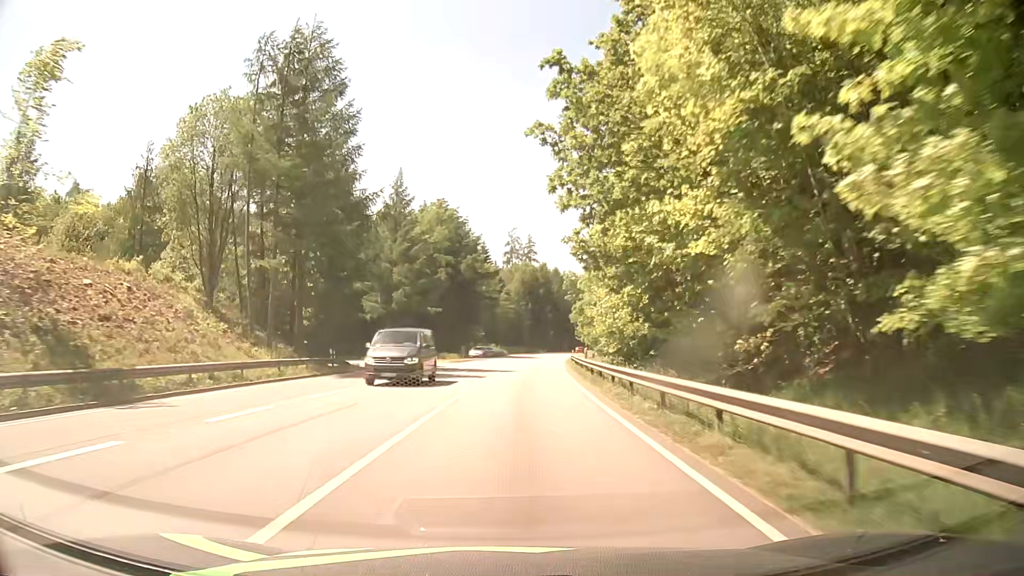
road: primary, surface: asphalt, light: Day
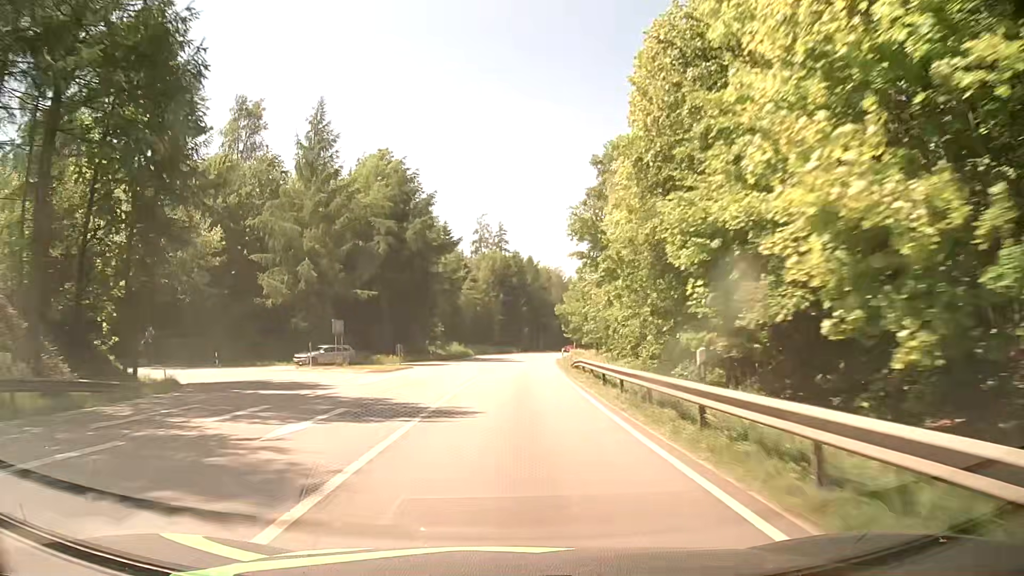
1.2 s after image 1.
(+0.5, +23.9) m; +2°
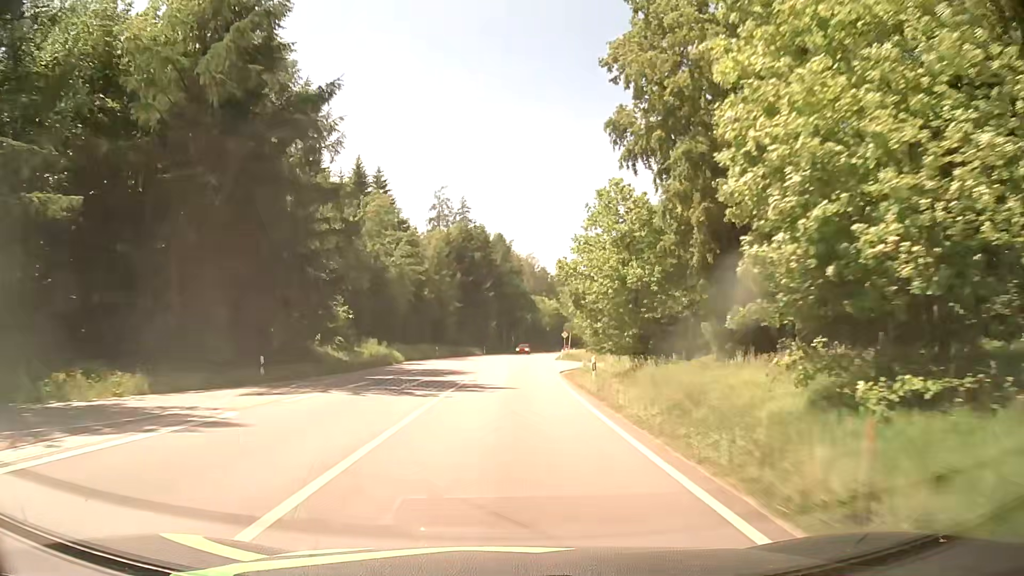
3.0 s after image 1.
(+1.0, +38.0) m; +3°
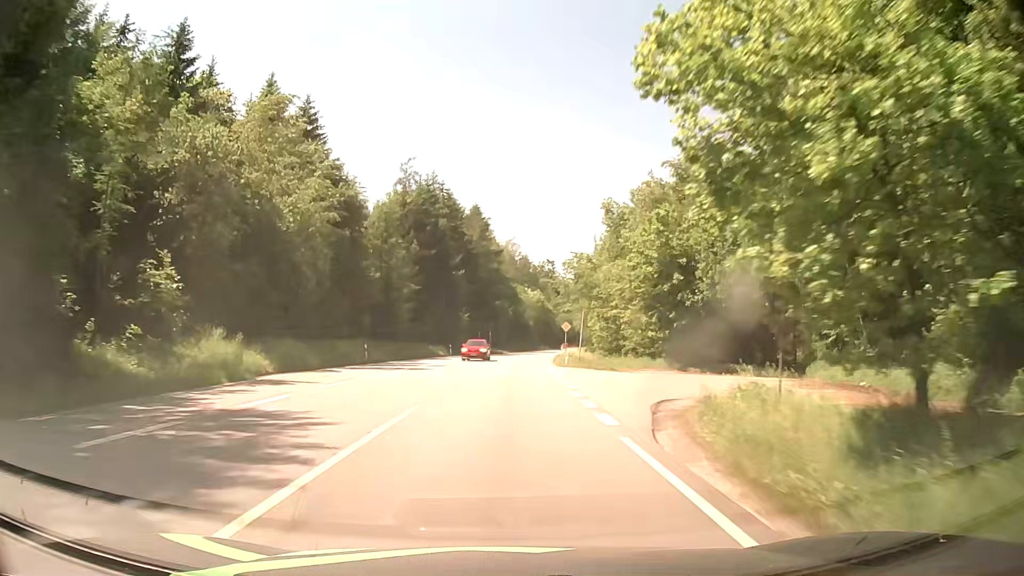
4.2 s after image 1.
(+0.5, +26.1) m; +2°
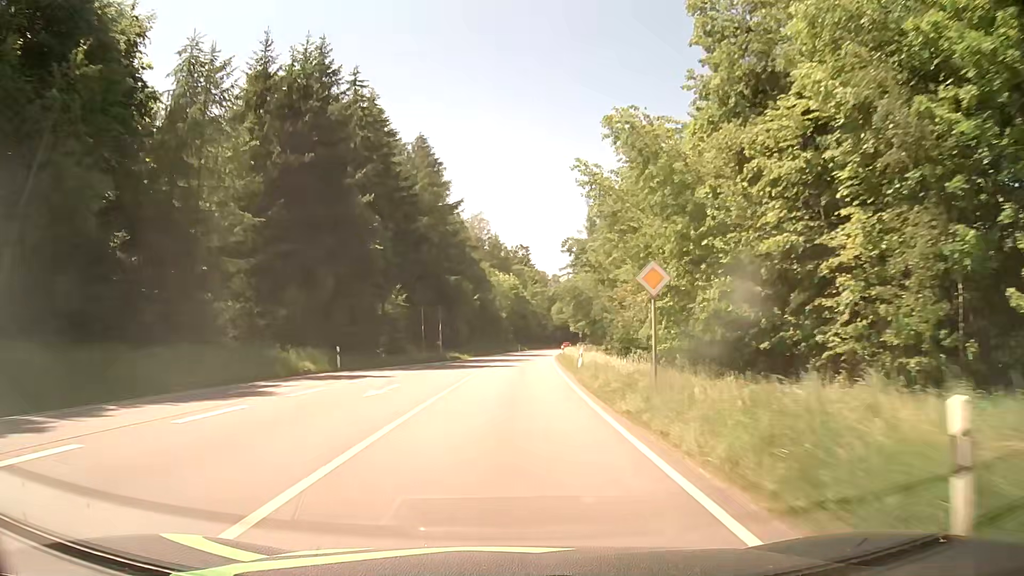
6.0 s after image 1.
(+0.7, +38.6) m; +2°
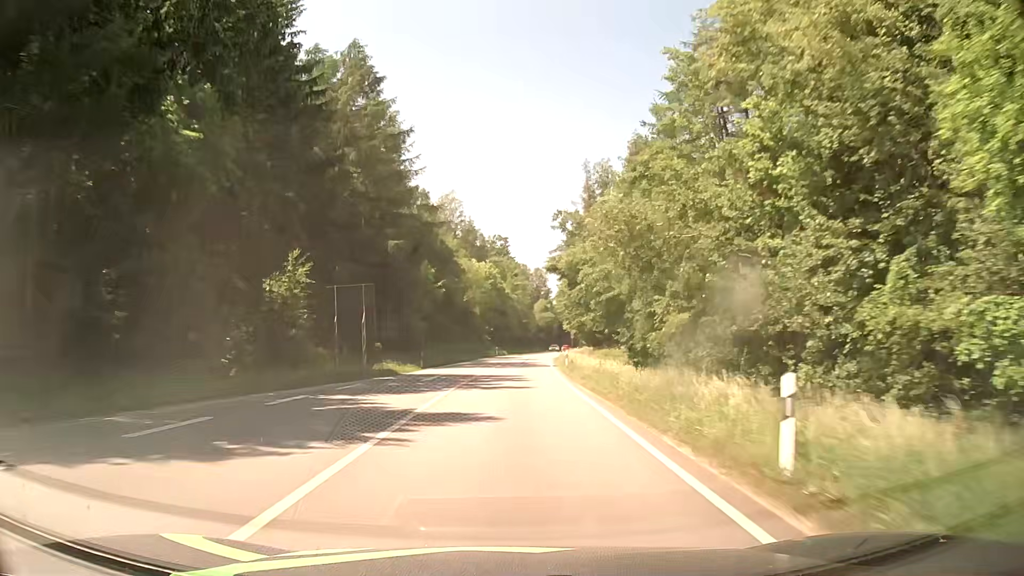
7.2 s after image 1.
(+0.4, +25.5) m; +2°
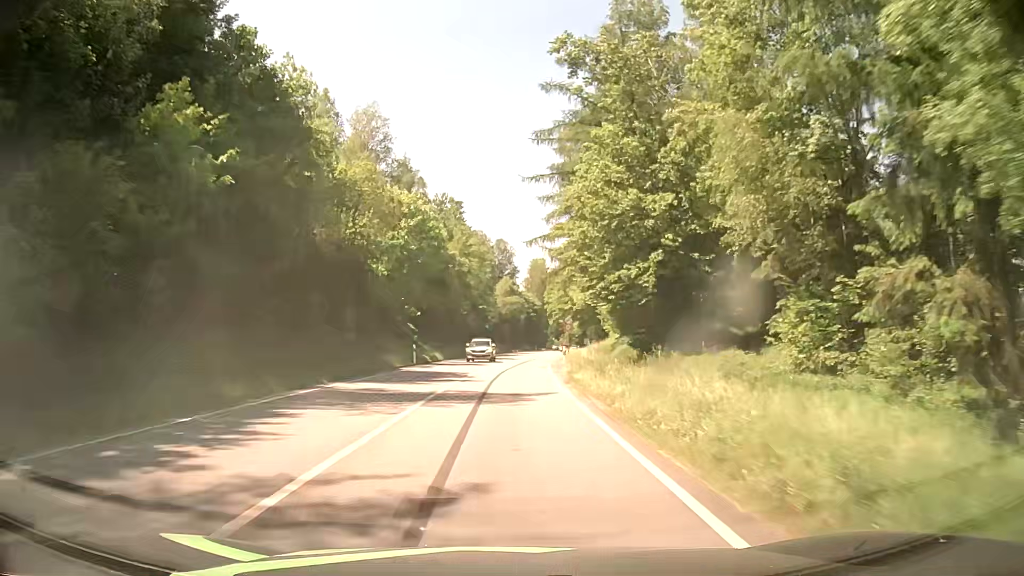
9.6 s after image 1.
(+1.6, +50.5) m; +3°
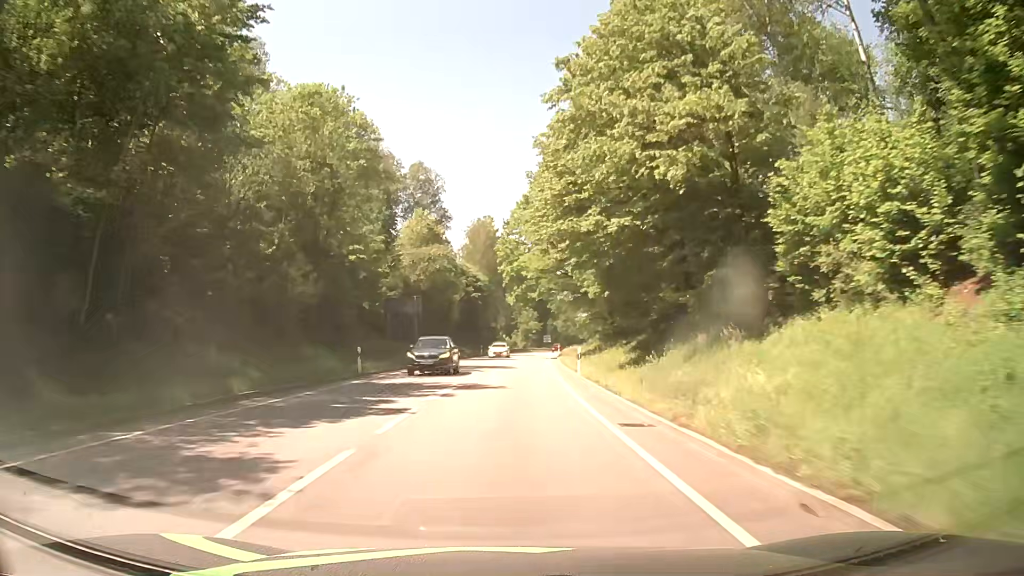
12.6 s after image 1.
(+2.3, +62.7) m; +5°
(0, +10) (0, +20) (0, +30) (+1, +40) (+1, +50) (+2, +60) (+2, +70) (+3, +80) (+4, +90) (+5, +100) m
